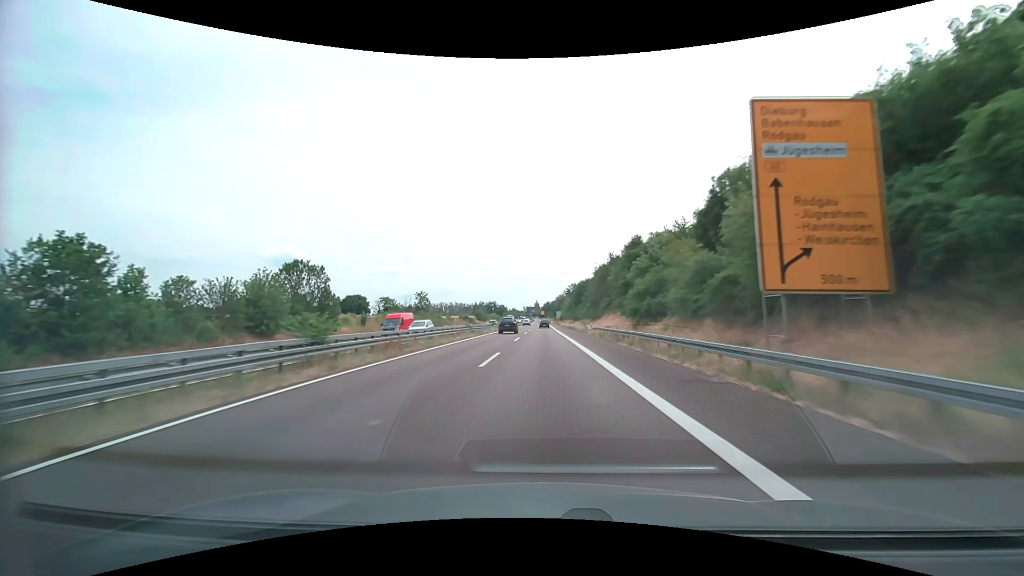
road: trunk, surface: asphalt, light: Day
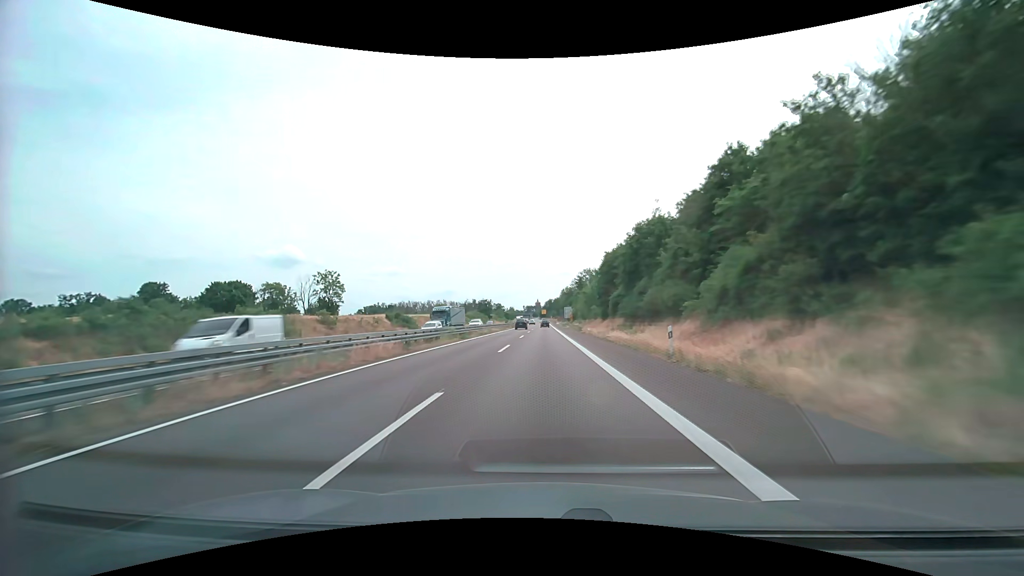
(0.0, +83.0) m; 0°
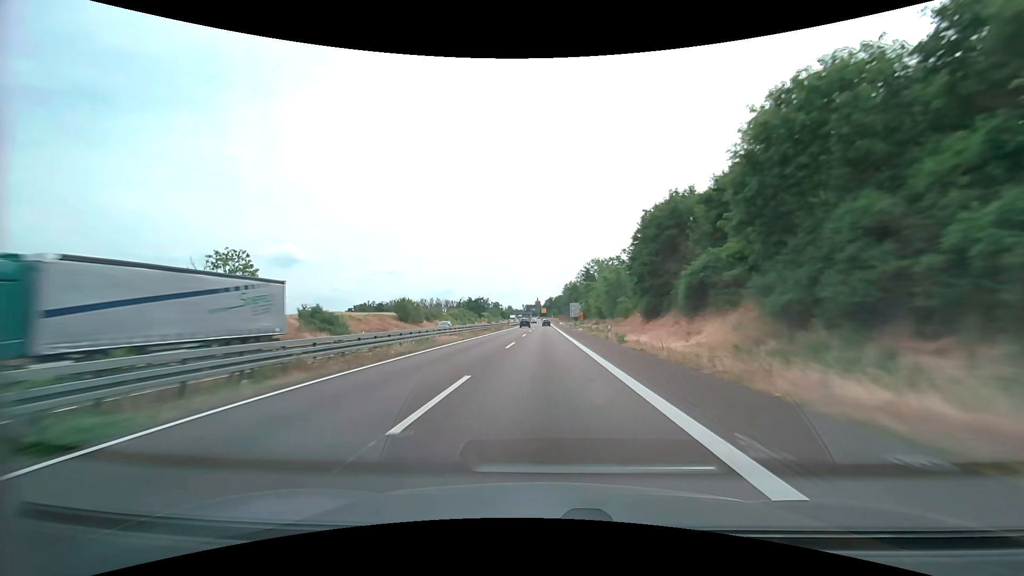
(0.0, +33.2) m; 0°
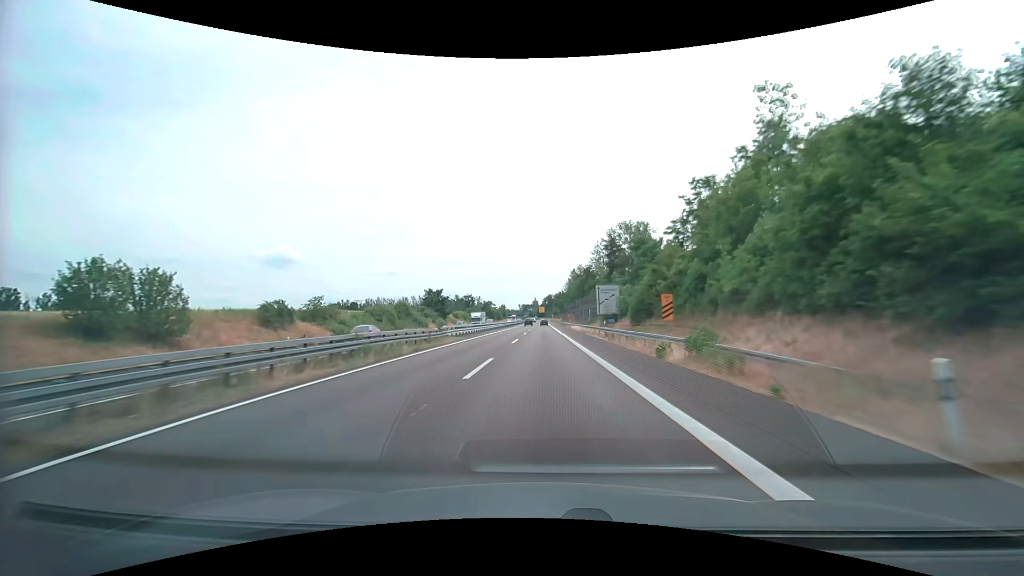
(+0.2, +66.4) m; 0°
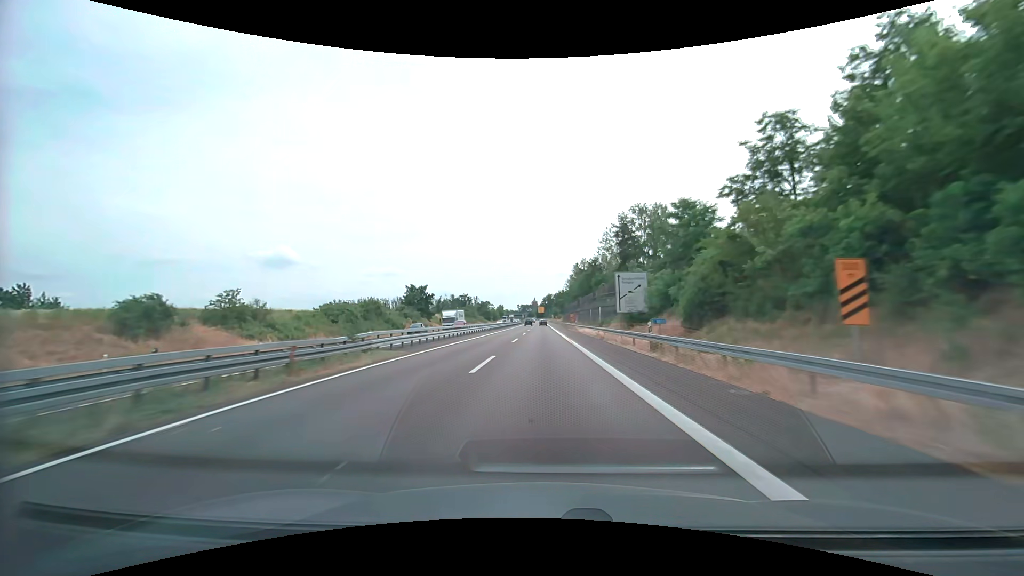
(0.0, +16.6) m; 0°
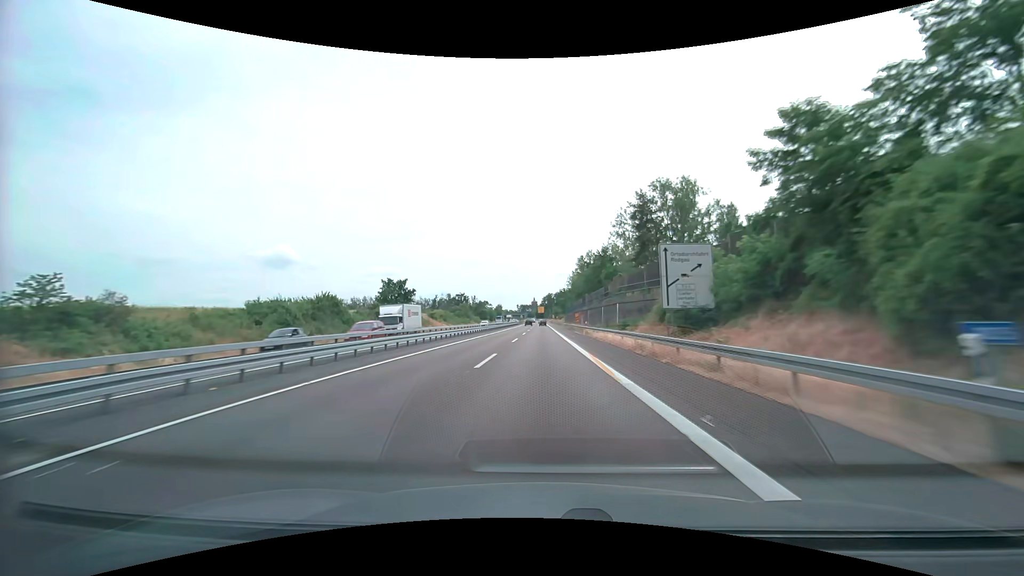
(0.0, +16.6) m; 0°
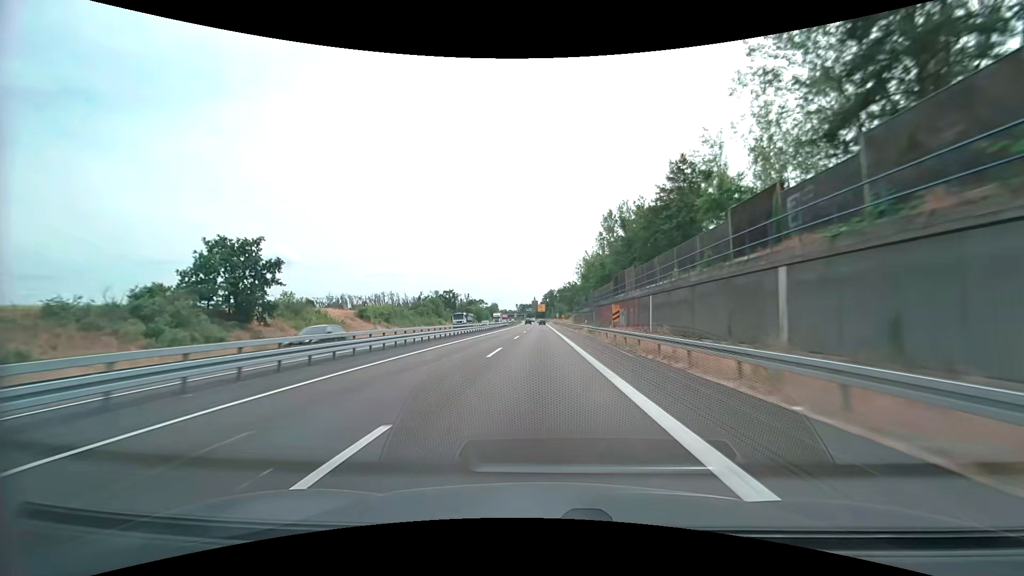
(0.0, +49.8) m; 0°
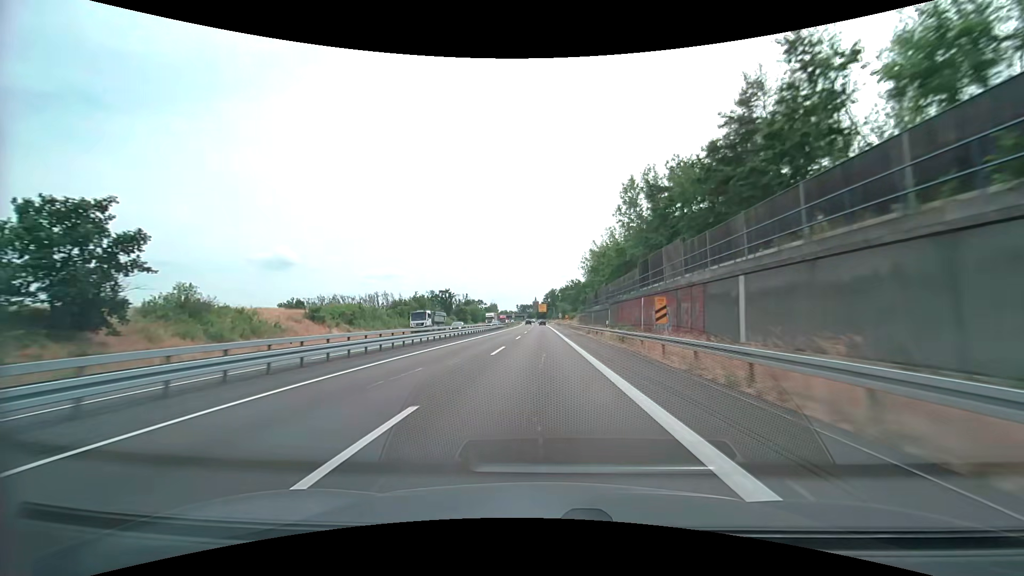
(0.0, +16.6) m; 0°
(0, +10) (0, +20) (0, +30) (0, +40) (0, +50) (0, +60) (0, +70) (0, +80) (0, +90) (0, +100) m
